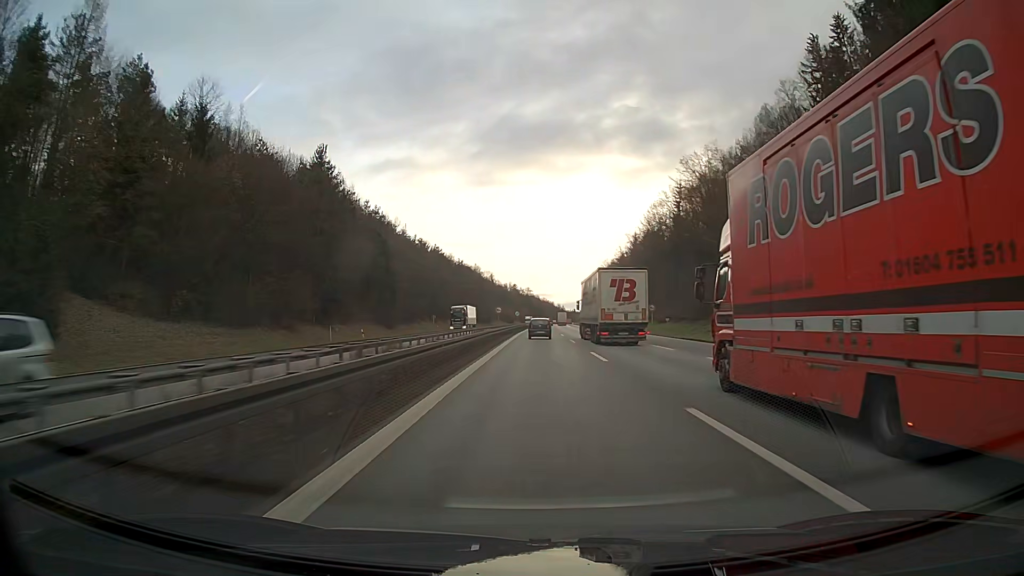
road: motorway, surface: asphalt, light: Day
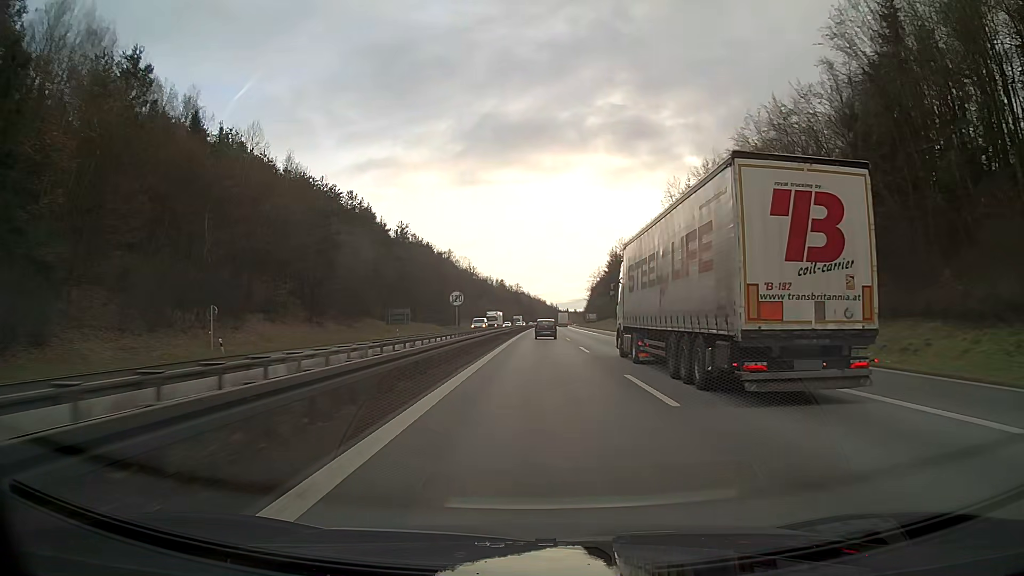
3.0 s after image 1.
(+0.6, +83.6) m; +1°
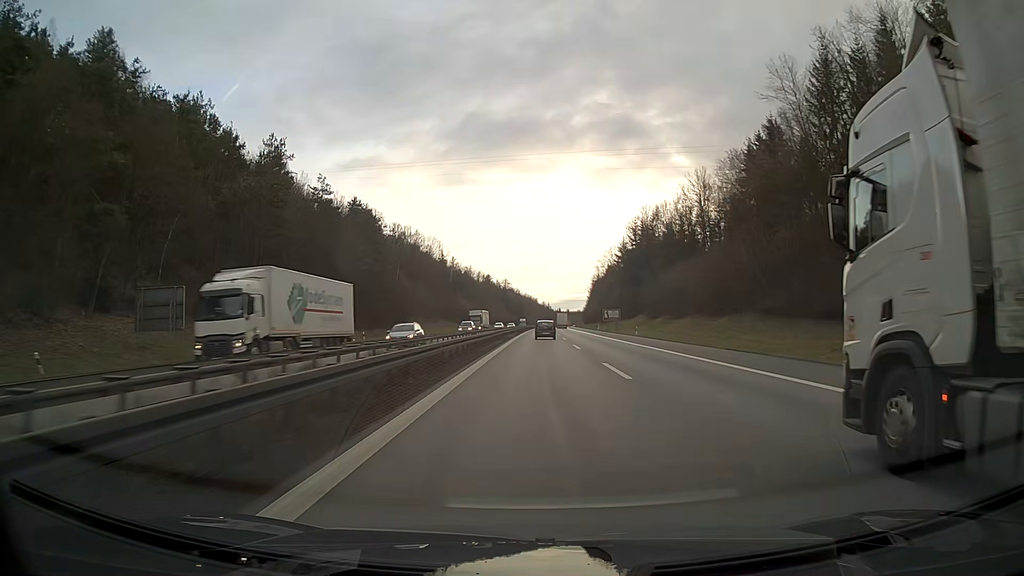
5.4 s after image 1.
(+0.5, +67.2) m; +1°
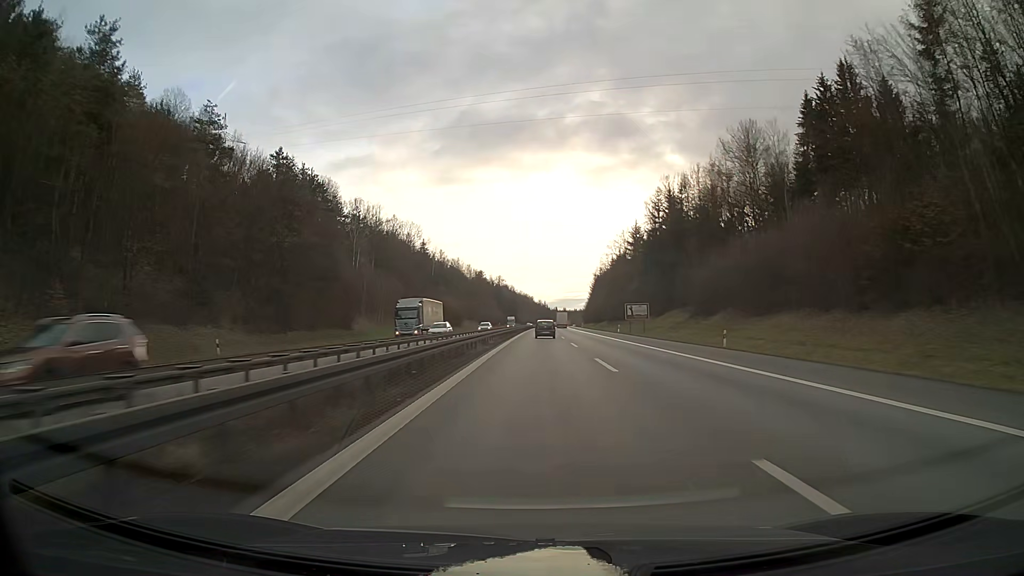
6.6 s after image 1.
(+0.1, +34.0) m; 0°
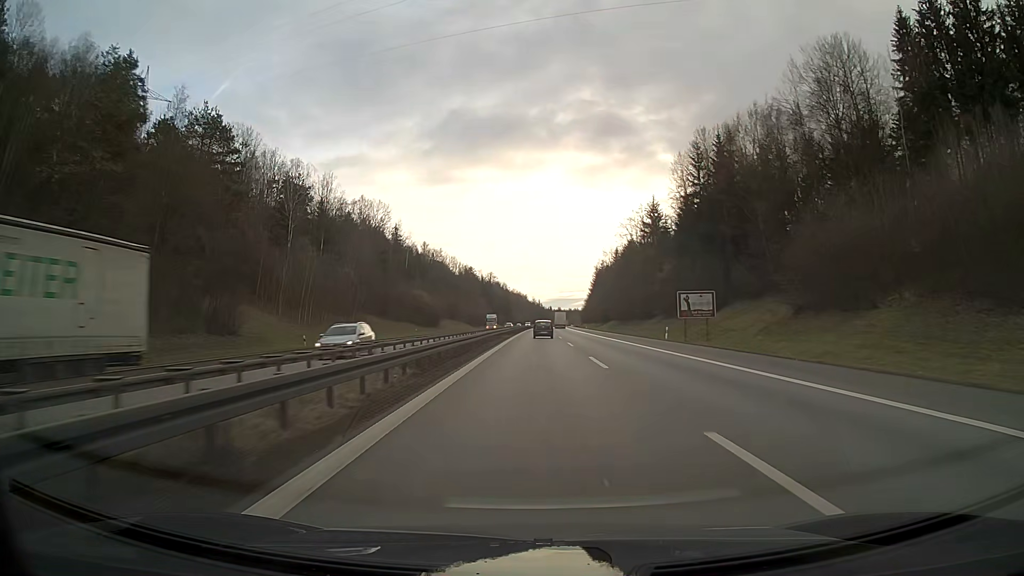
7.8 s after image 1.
(+0.2, +34.4) m; +1°
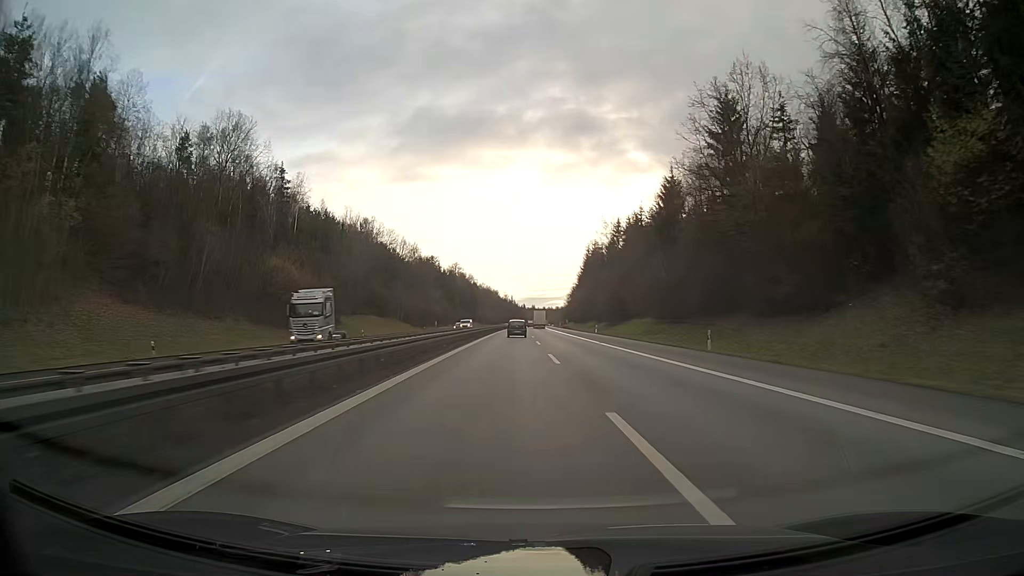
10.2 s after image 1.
(+1.1, +70.0) m; +2°
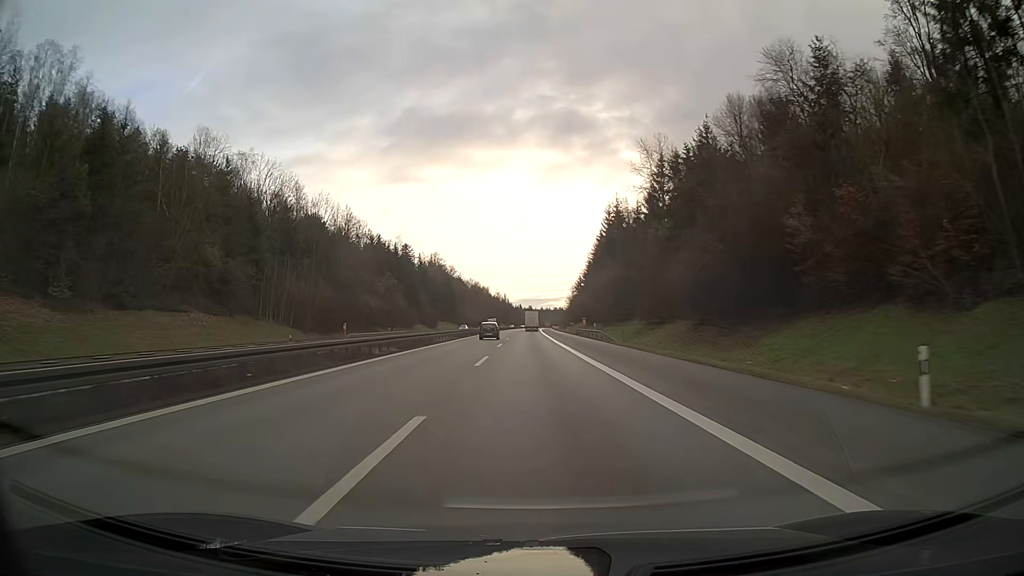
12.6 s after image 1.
(+0.7, +72.0) m; 0°
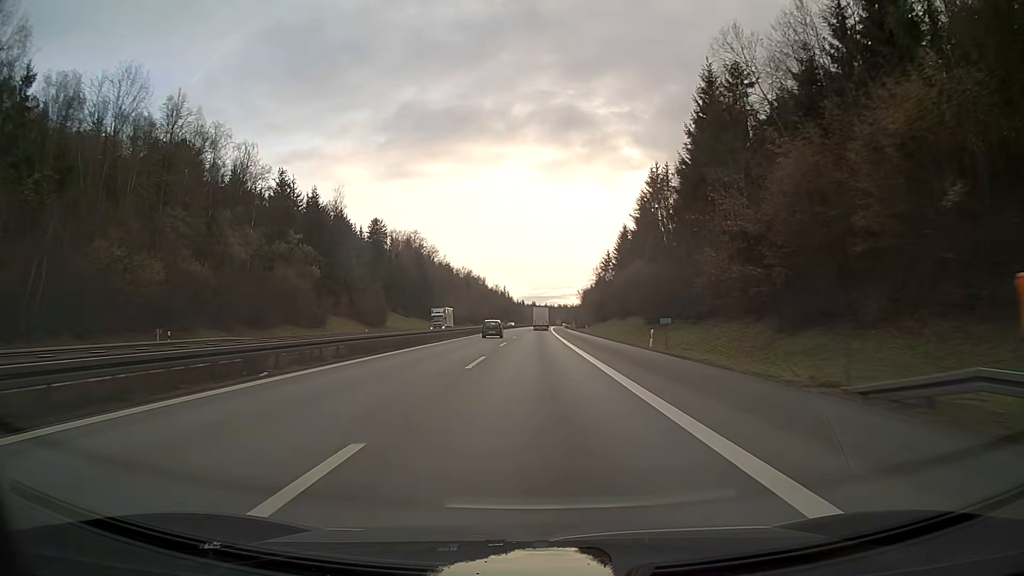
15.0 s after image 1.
(-0.4, +74.4) m; 0°
